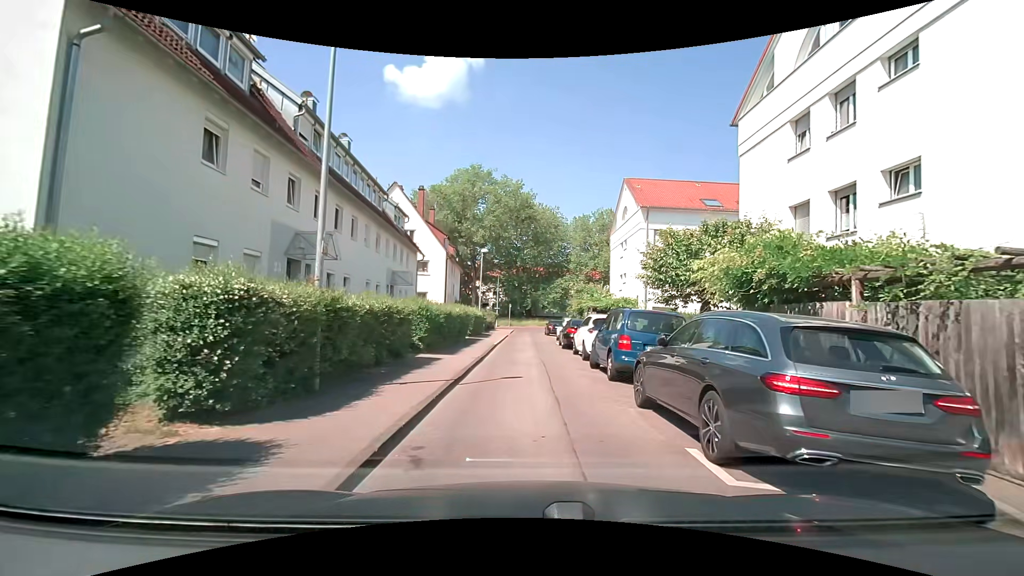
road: residential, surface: asphalt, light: Day
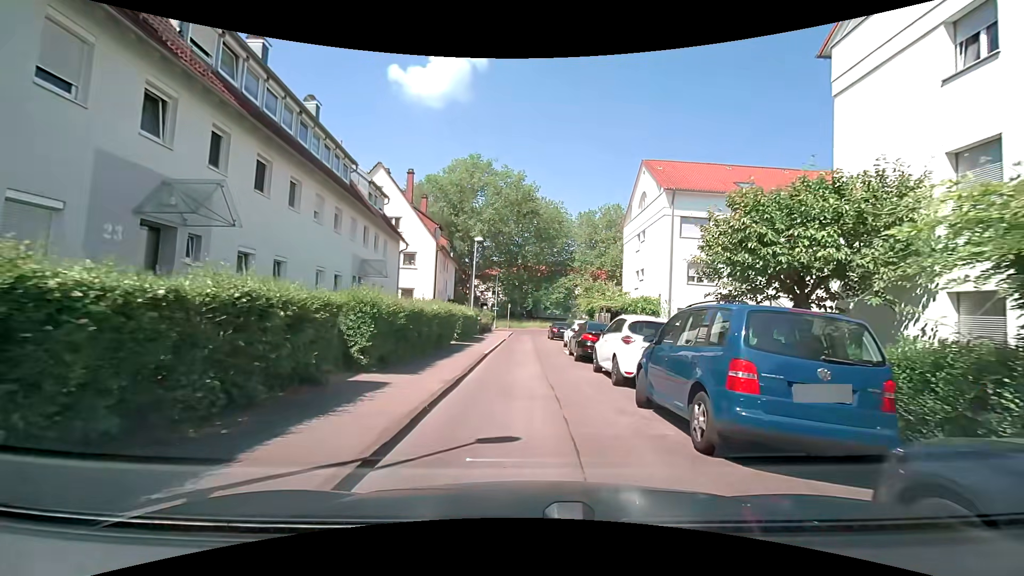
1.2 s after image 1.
(0.0, +5.7) m; 0°
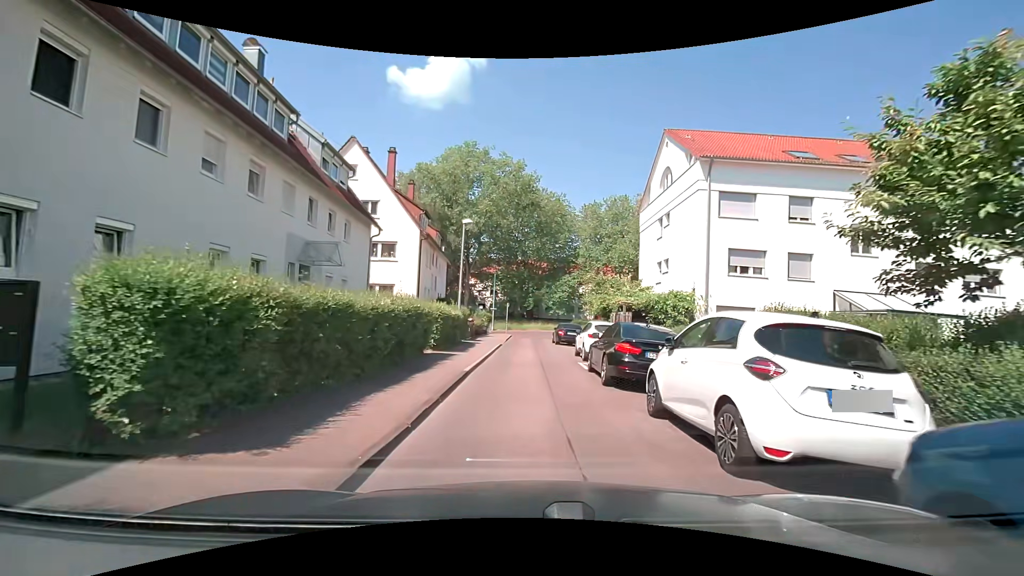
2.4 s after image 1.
(0.0, +6.0) m; -1°
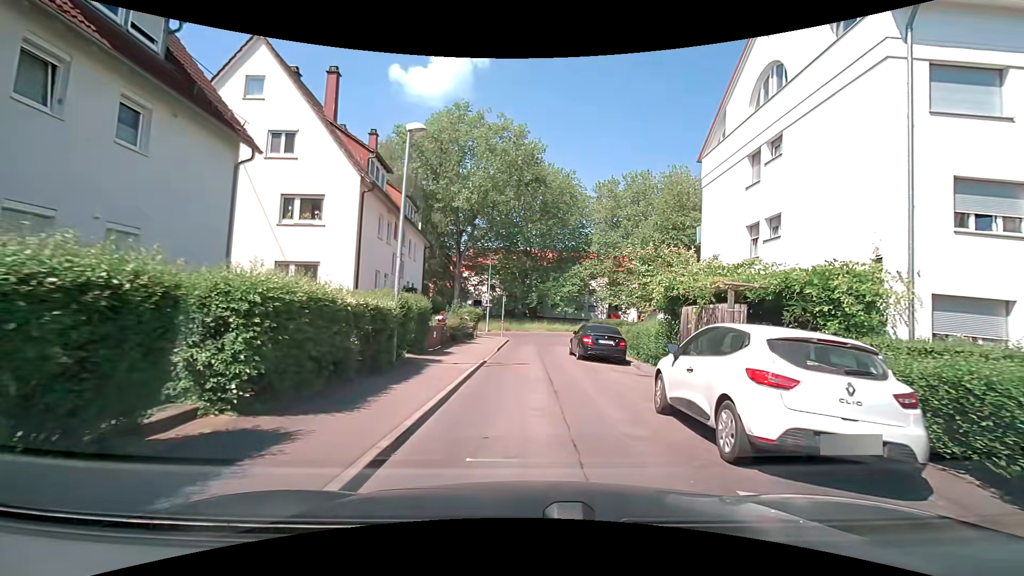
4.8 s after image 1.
(+0.1, +12.3) m; +1°
